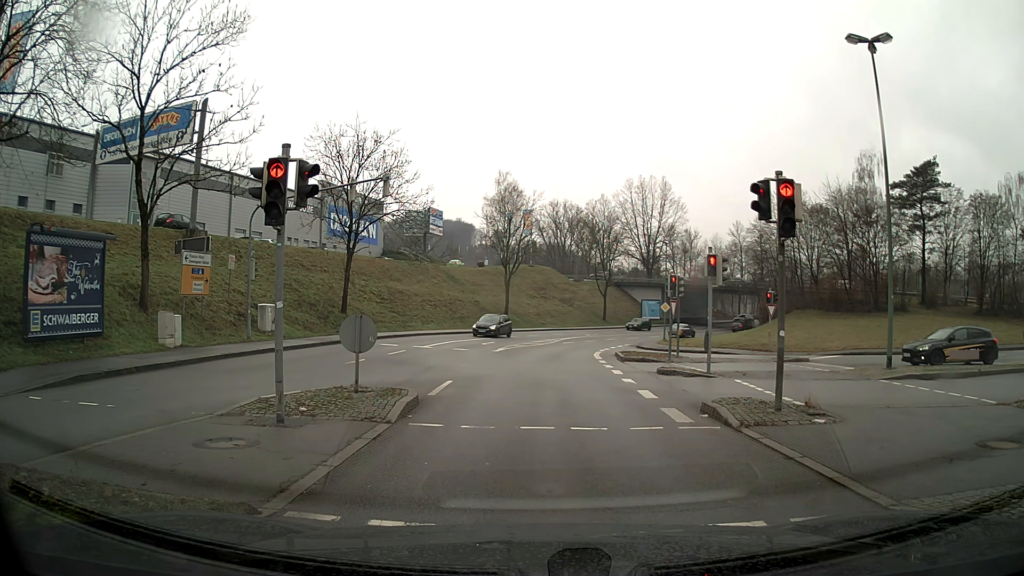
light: Day
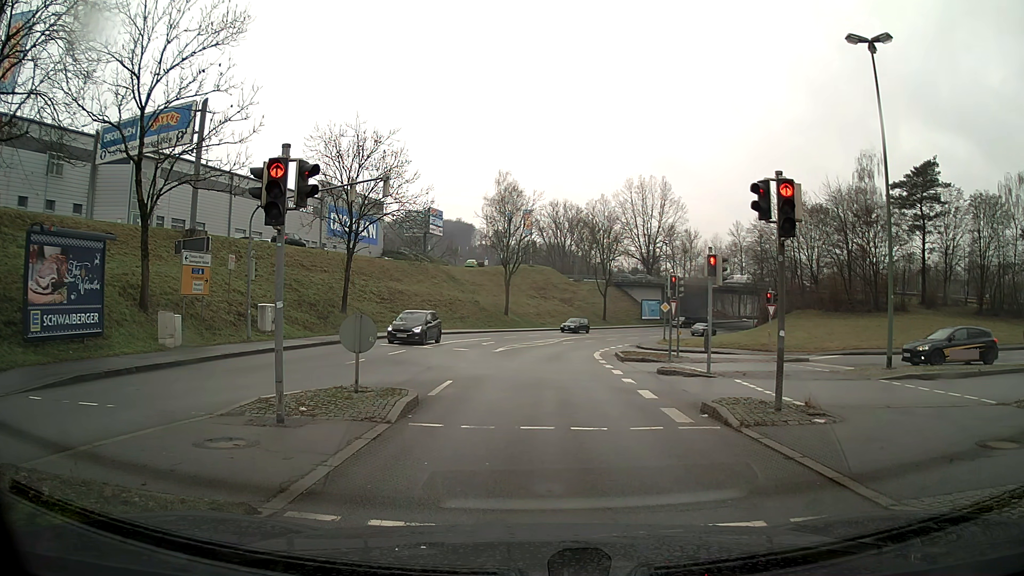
(0.0, 0.0) m; 0°
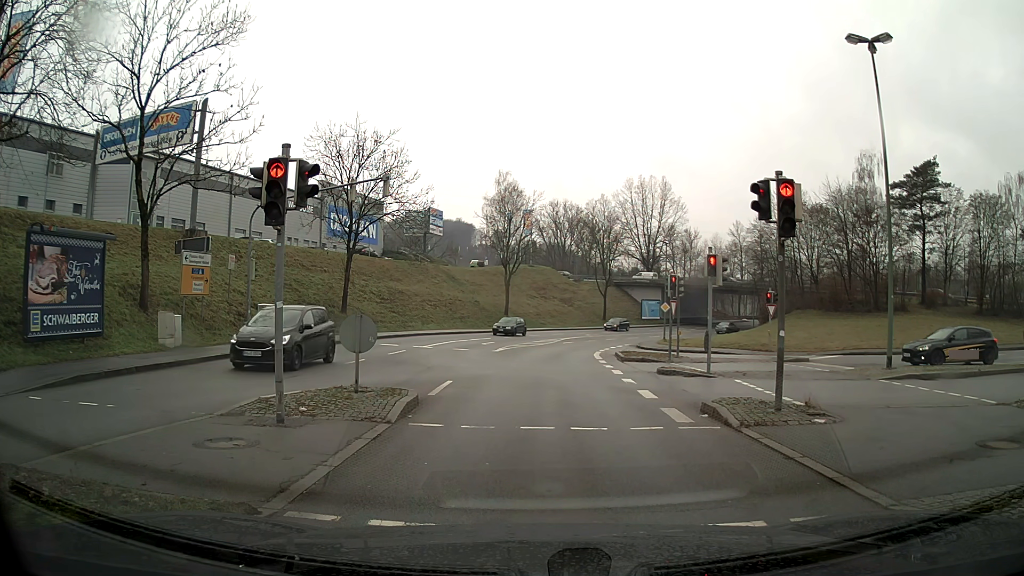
(0.0, 0.0) m; 0°
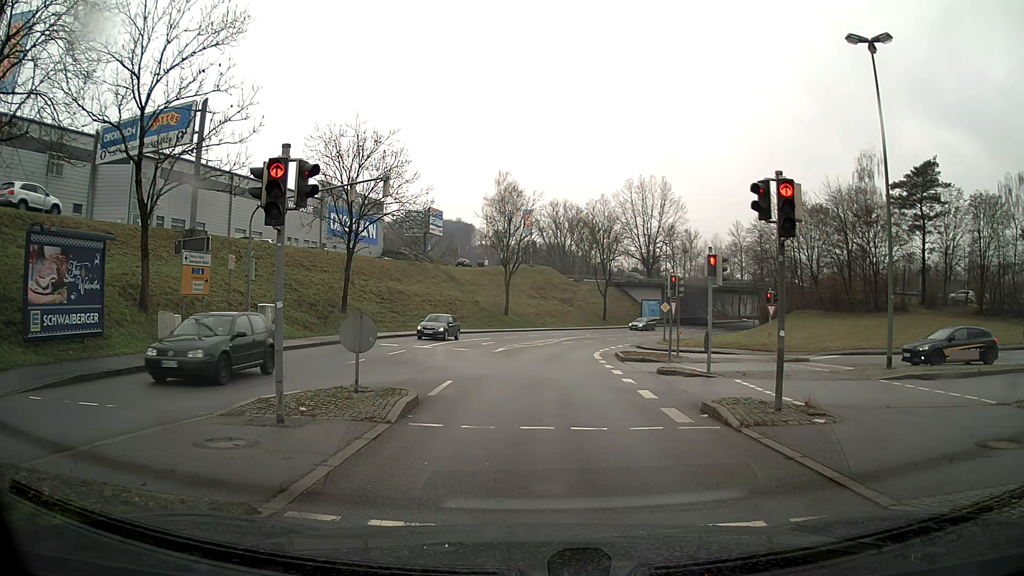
(0.0, 0.0) m; 0°
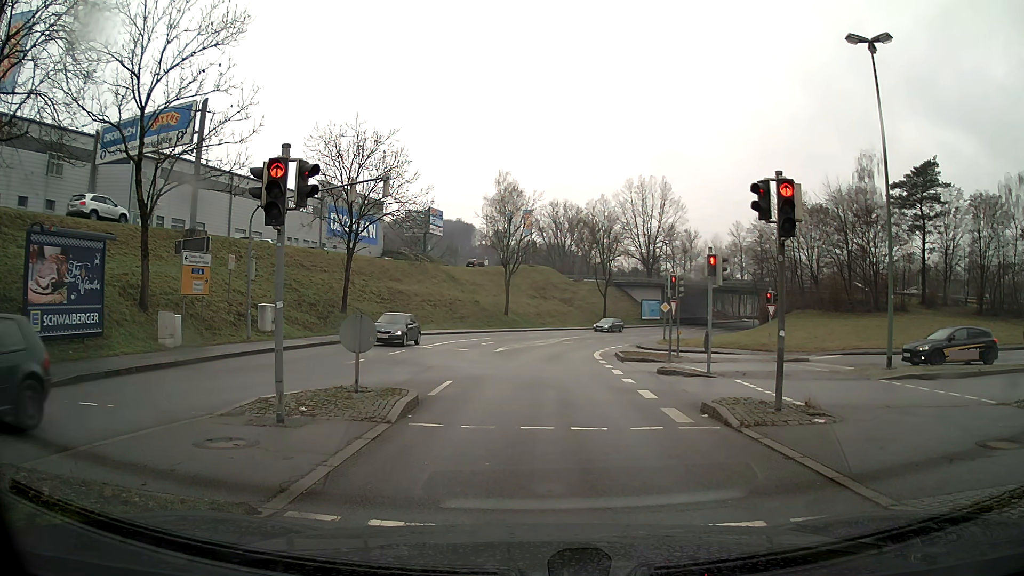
(0.0, 0.0) m; 0°
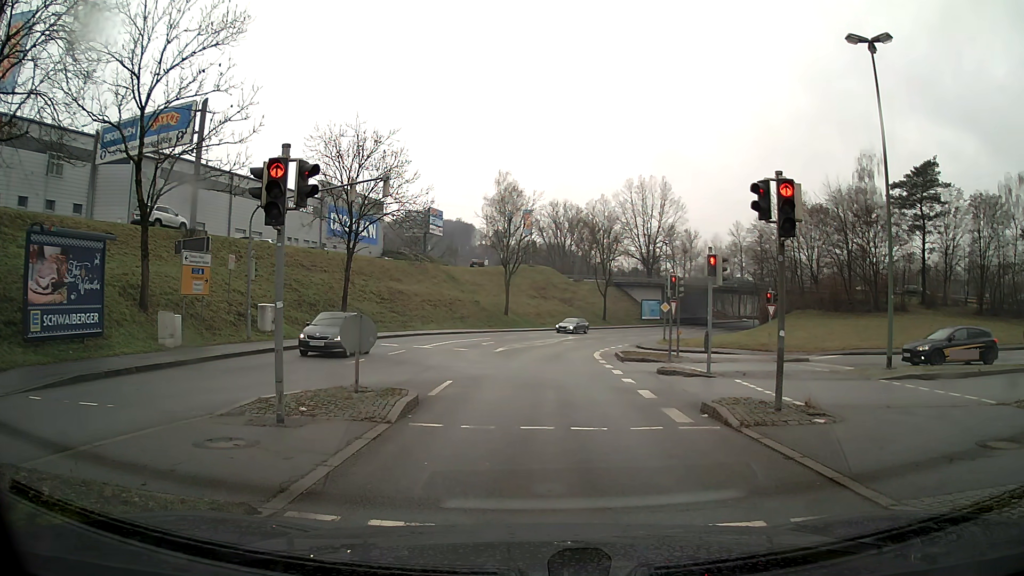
(0.0, 0.0) m; 0°
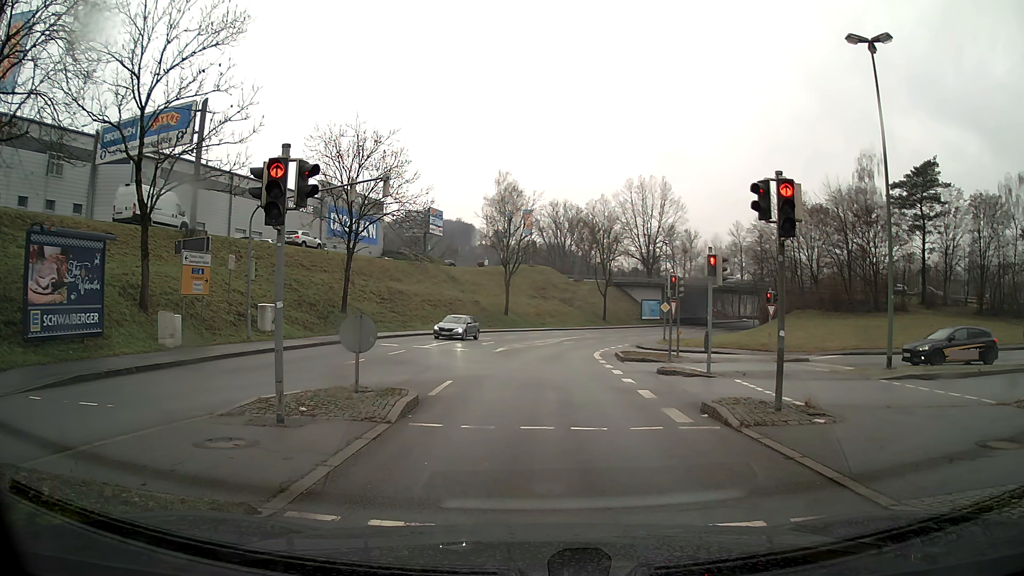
(0.0, 0.0) m; 0°
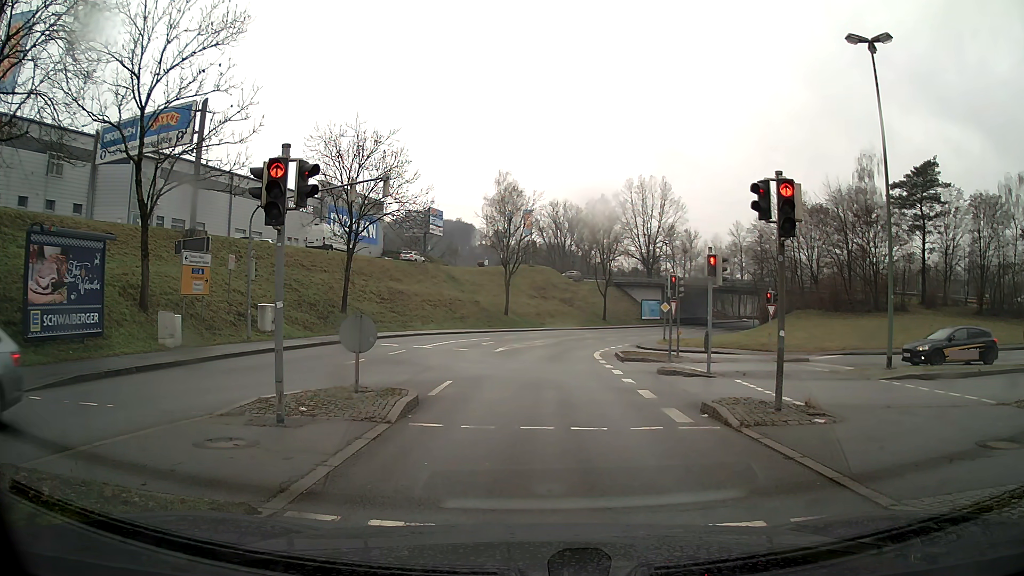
(0.0, 0.0) m; 0°
(0, +10) (+1, +20) (+2, +30) (+3, +40) (+6, +49) (+10, +59) (+15, +67) (+21, +75) (+27, +83) (+34, +91) m
